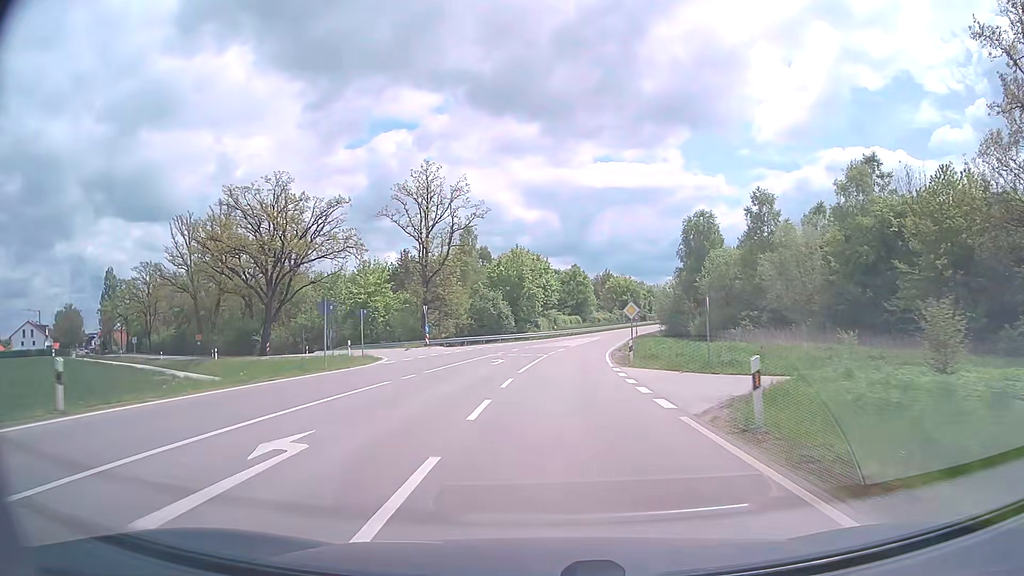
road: tertiary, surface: asphalt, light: Day
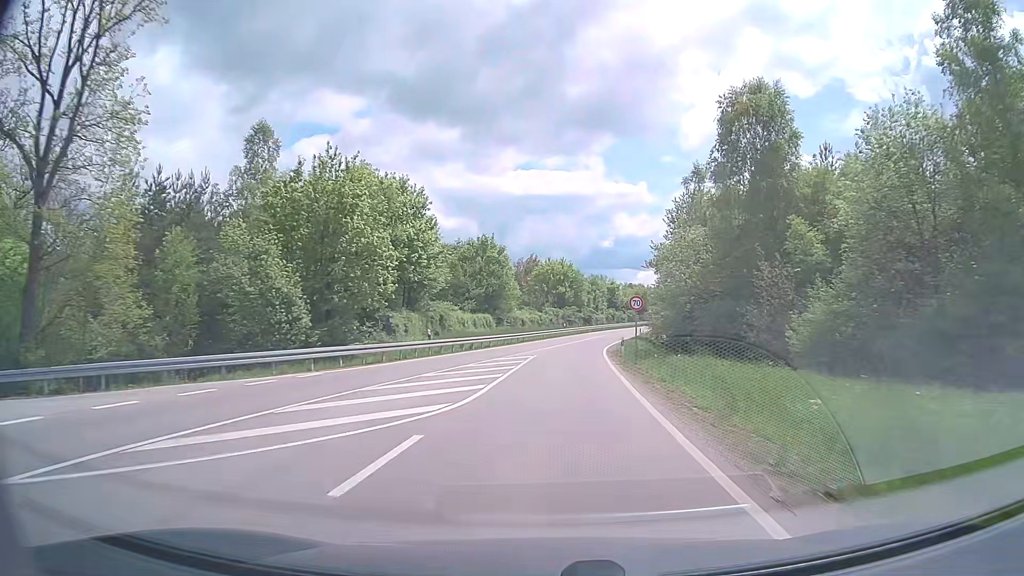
(+2.7, +45.6) m; +7°
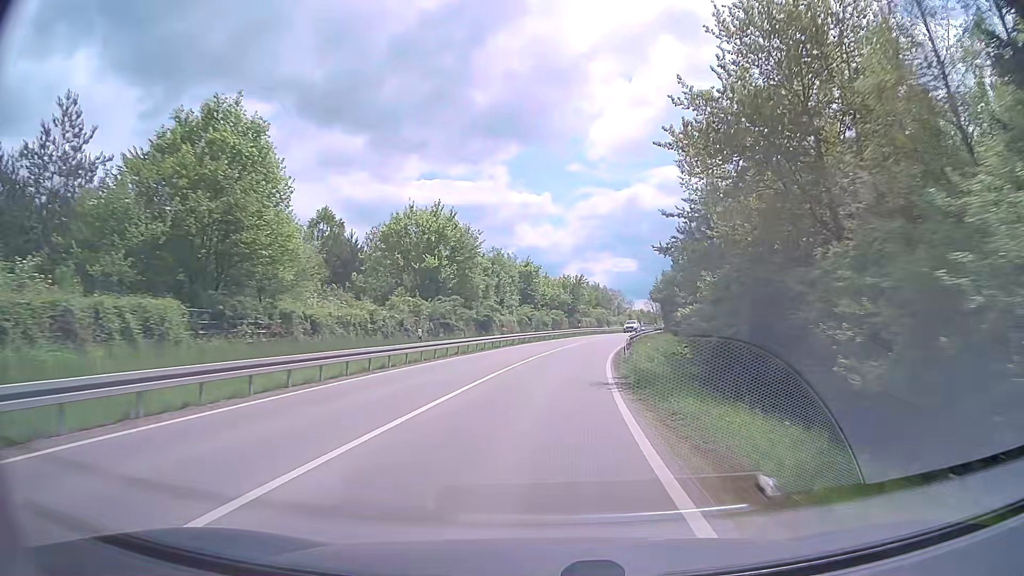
(+3.0, +45.5) m; +8°
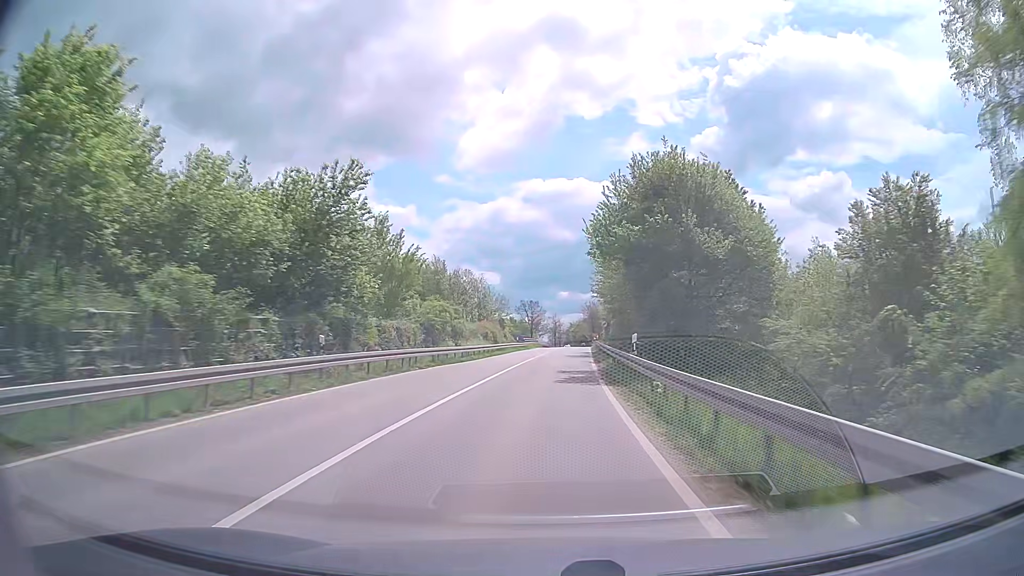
(+5.8, +56.3) m; +11°
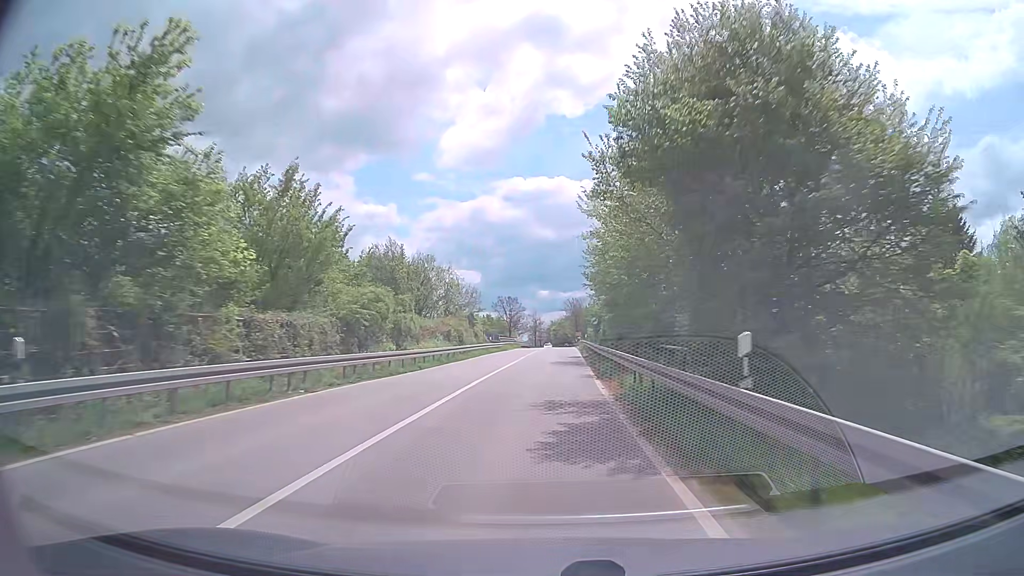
(+0.2, +11.3) m; +2°
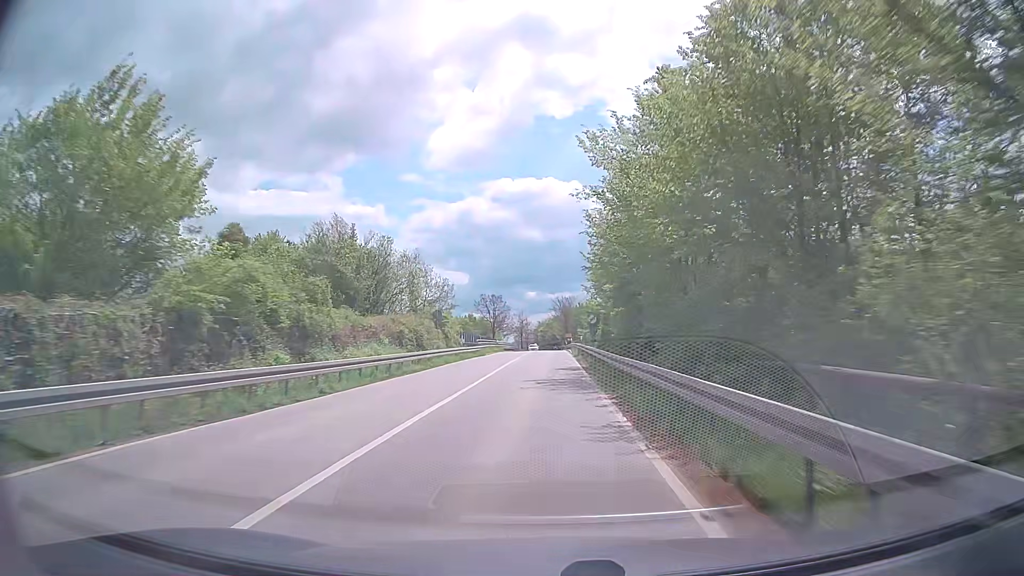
(+0.2, +11.1) m; +1°
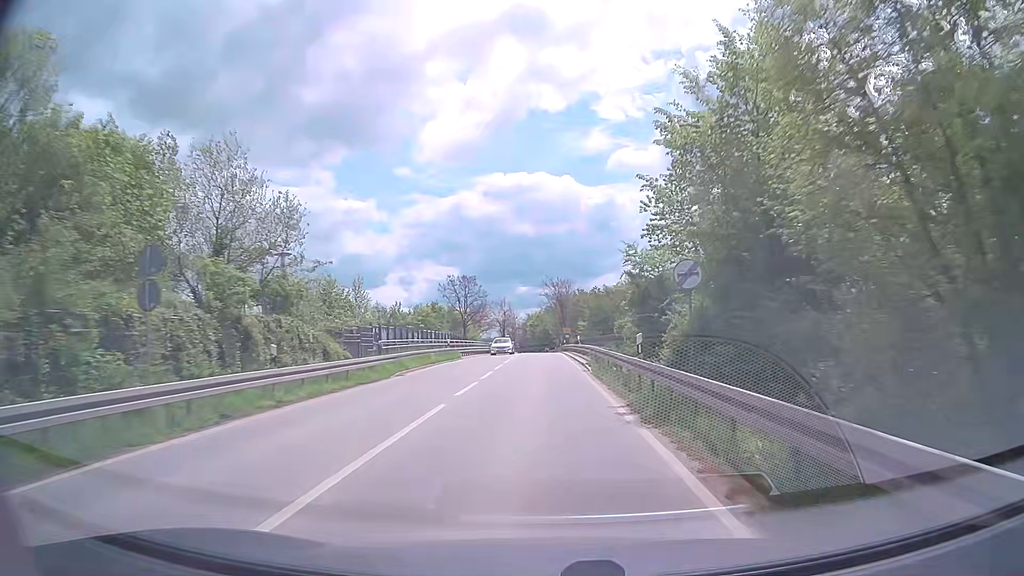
(+0.5, +32.3) m; +1°
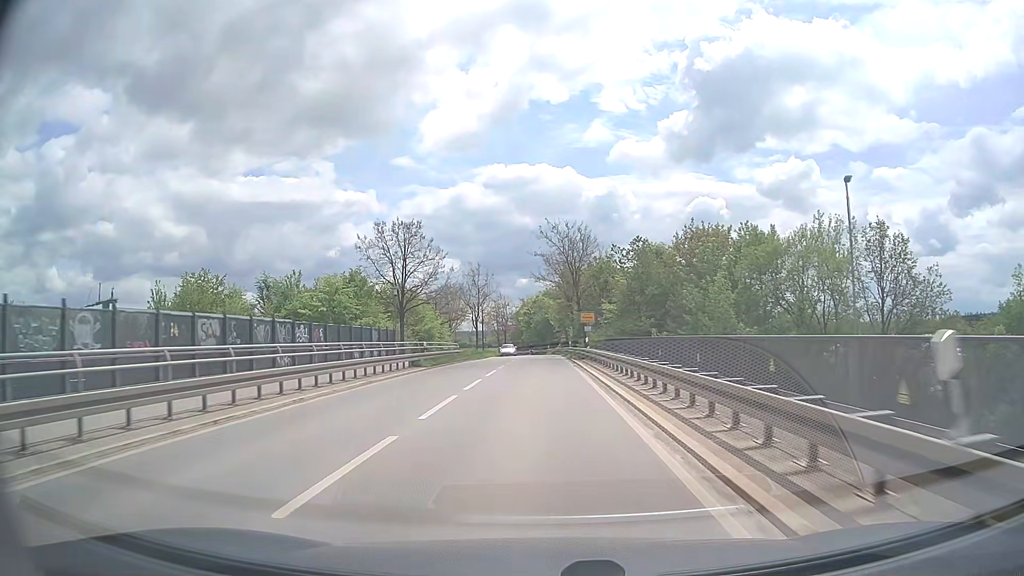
(+0.1, +40.0) m; 0°
(0, +10) (0, +20) (0, +30) (0, +40) (0, +50) (0, +60) (0, +70) (0, +80) (-1, +90) (-2, +100) m
